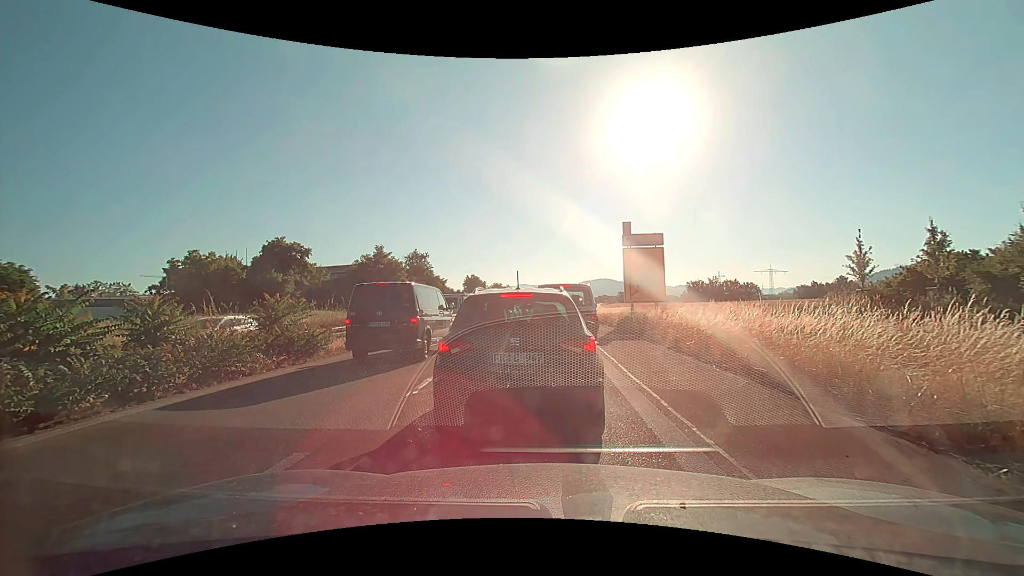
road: trunk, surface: asphalt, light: Day
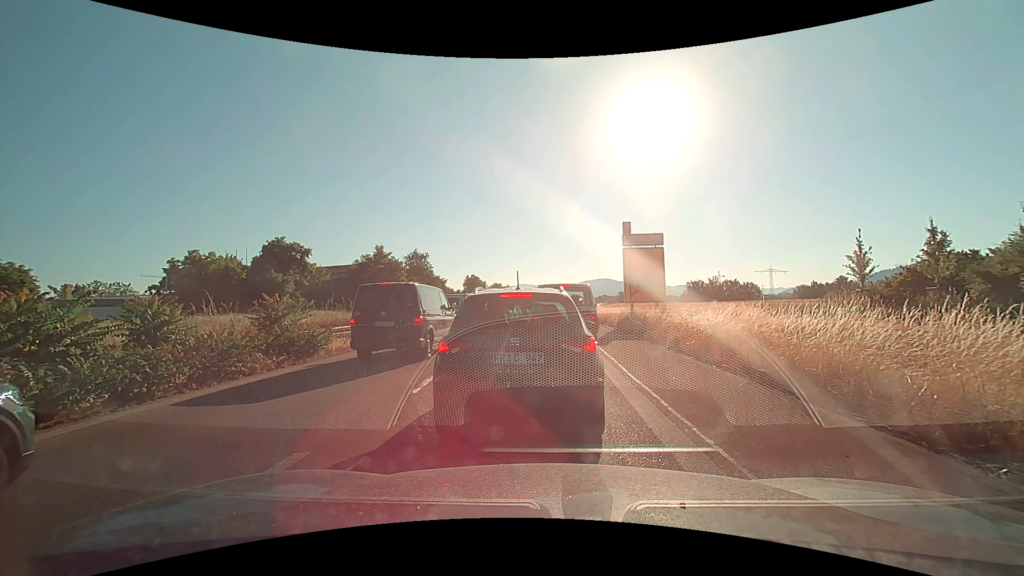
(0.0, 0.0) m; 0°
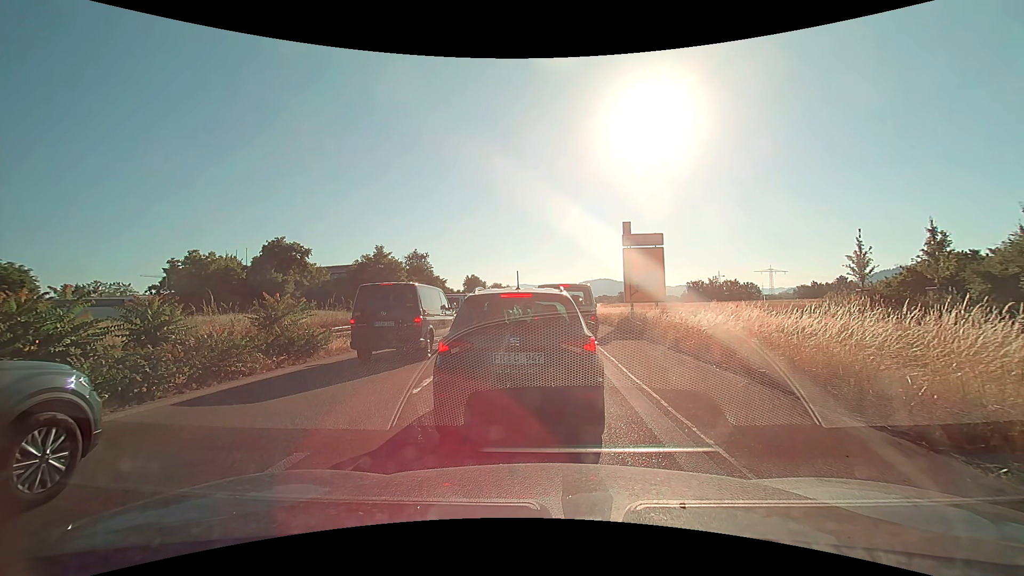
(0.0, 0.0) m; 0°
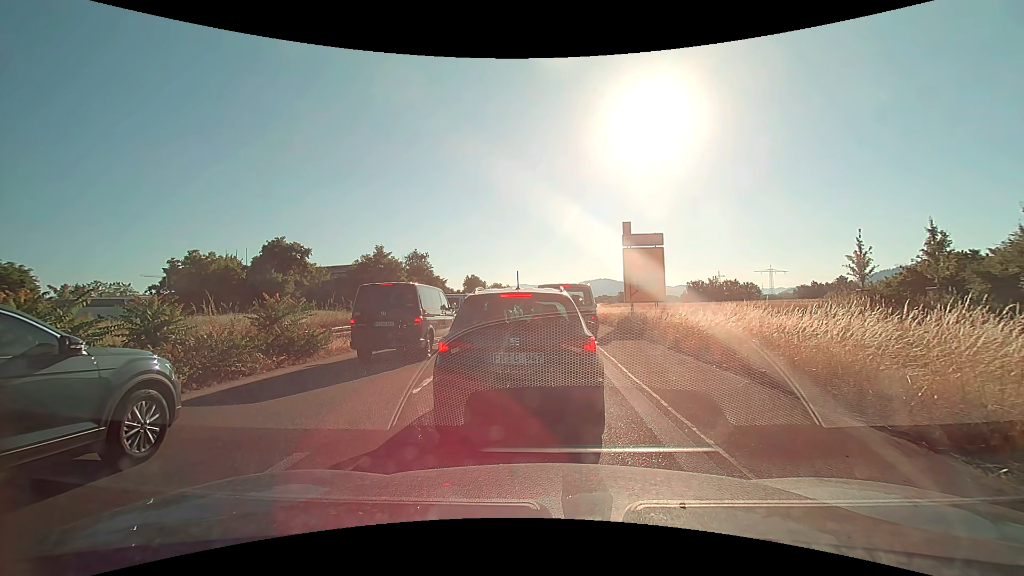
(0.0, 0.0) m; 0°
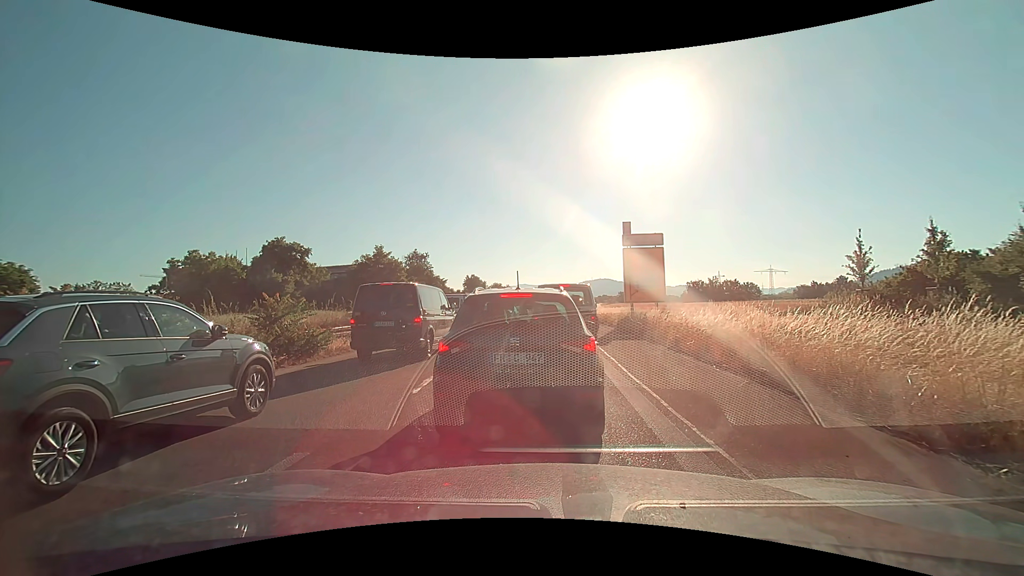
(0.0, 0.0) m; 0°
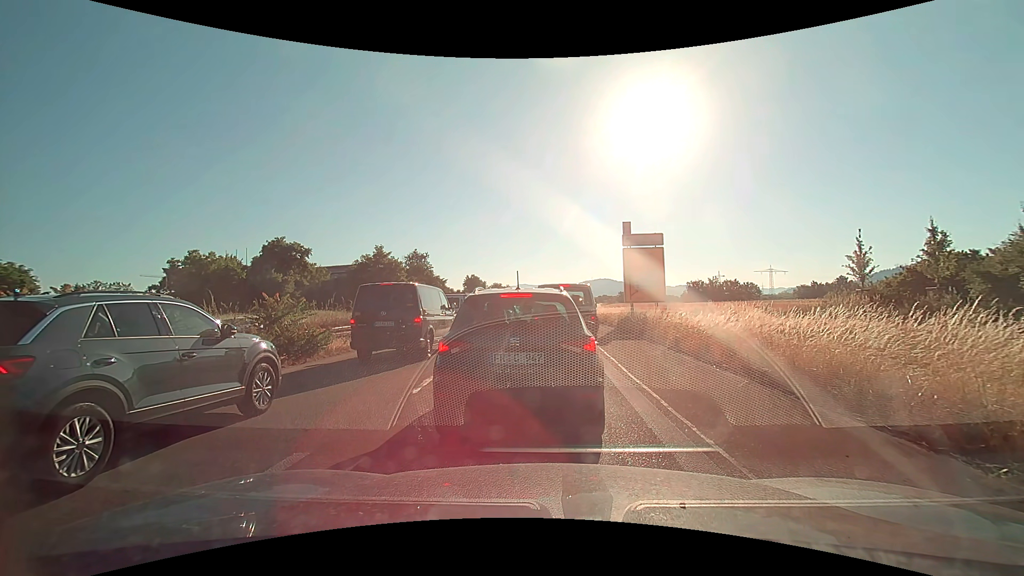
(0.0, 0.0) m; 0°
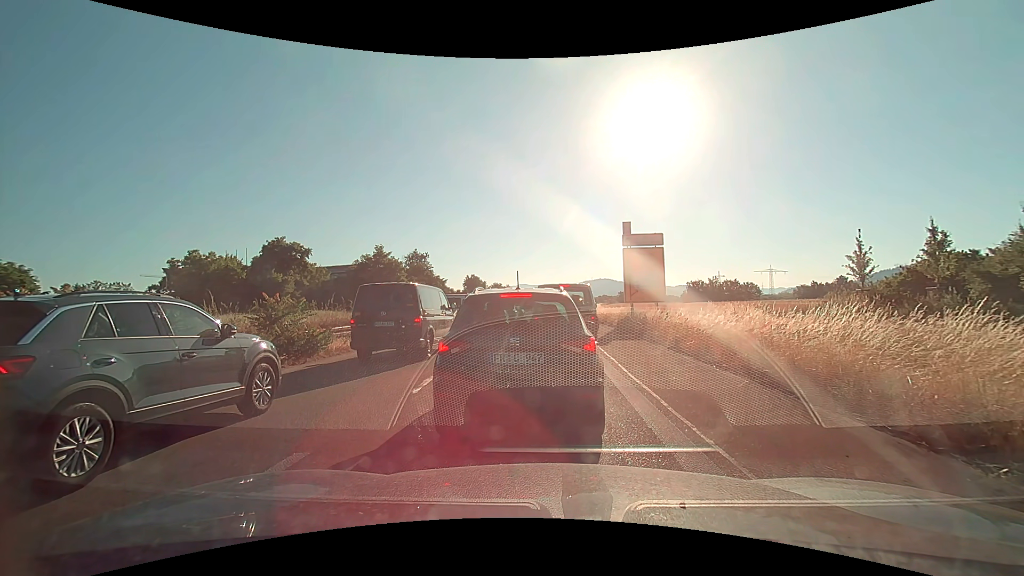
(0.0, 0.0) m; 0°
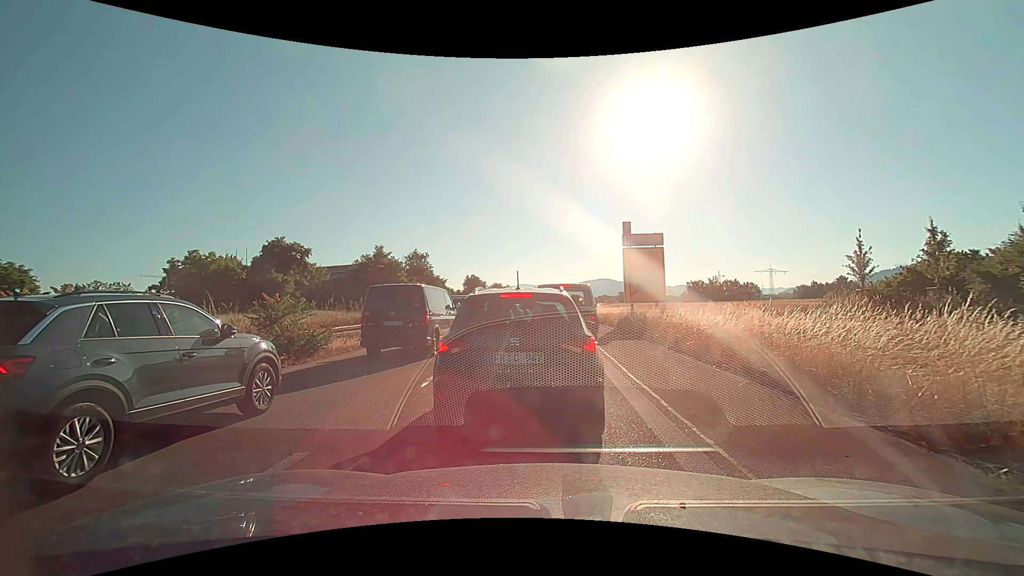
(0.0, 0.0) m; 0°
